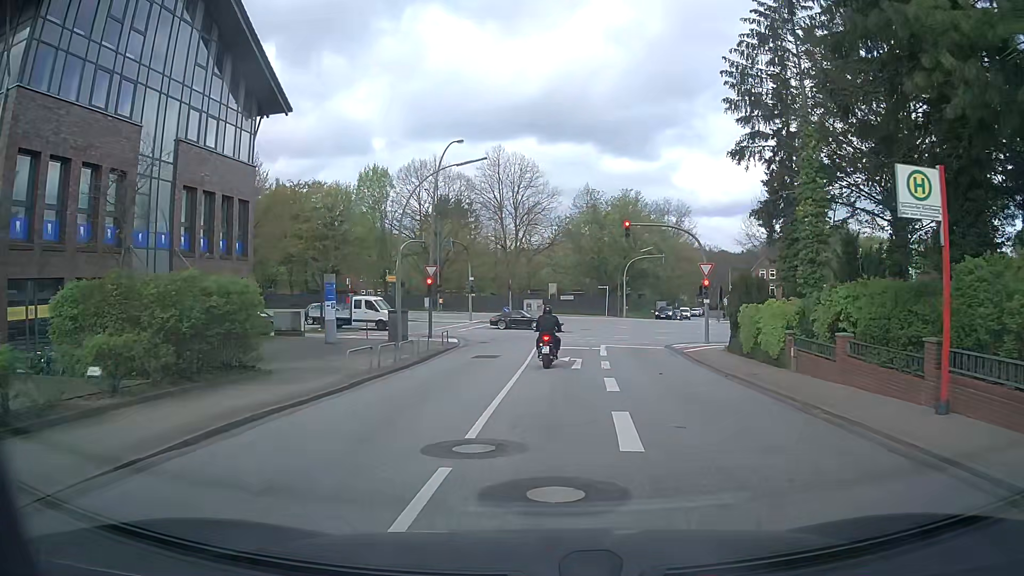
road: secondary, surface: asphalt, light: Day
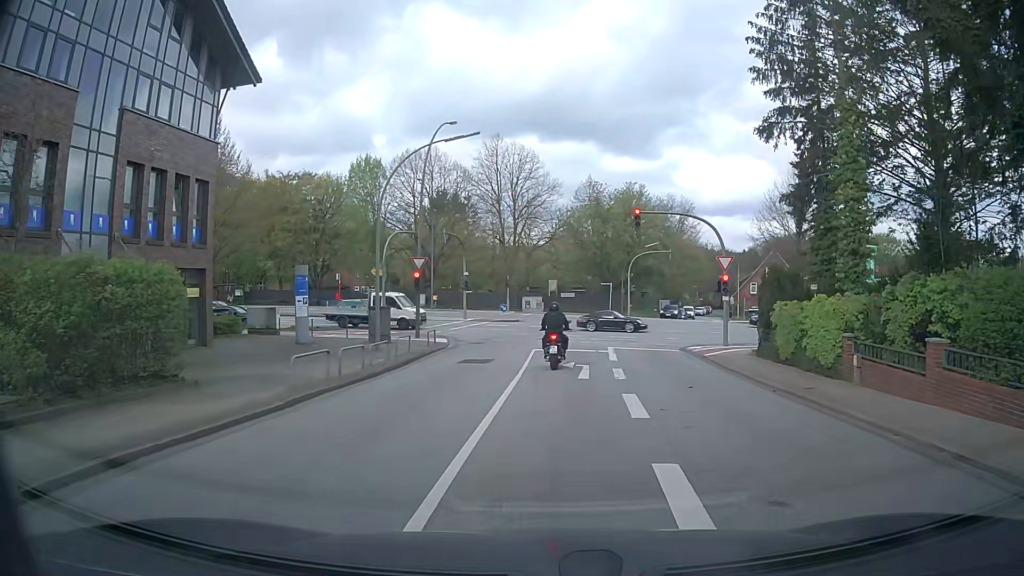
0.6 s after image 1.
(0.0, +3.6) m; 0°
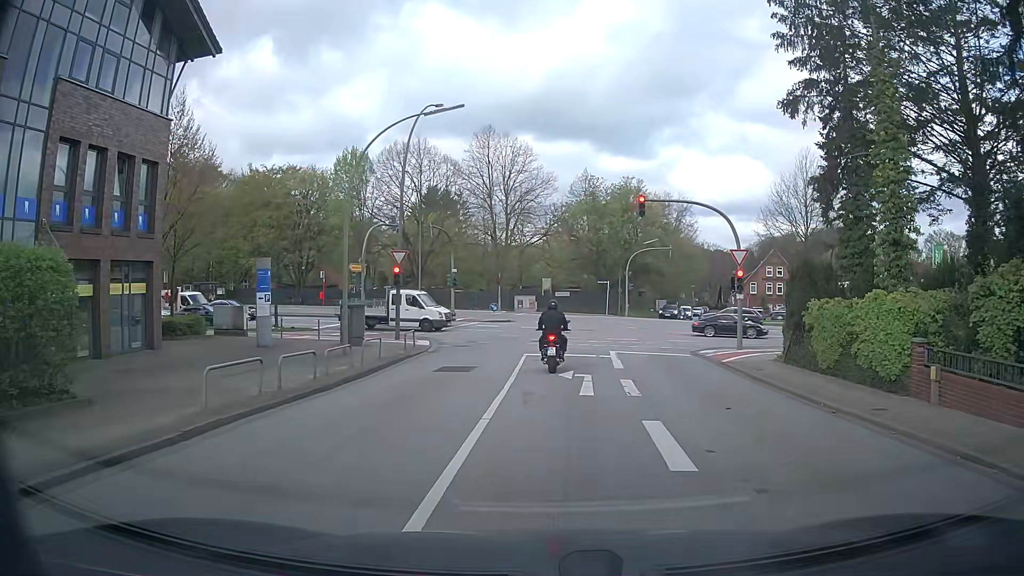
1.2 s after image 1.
(0.0, +3.2) m; 0°
